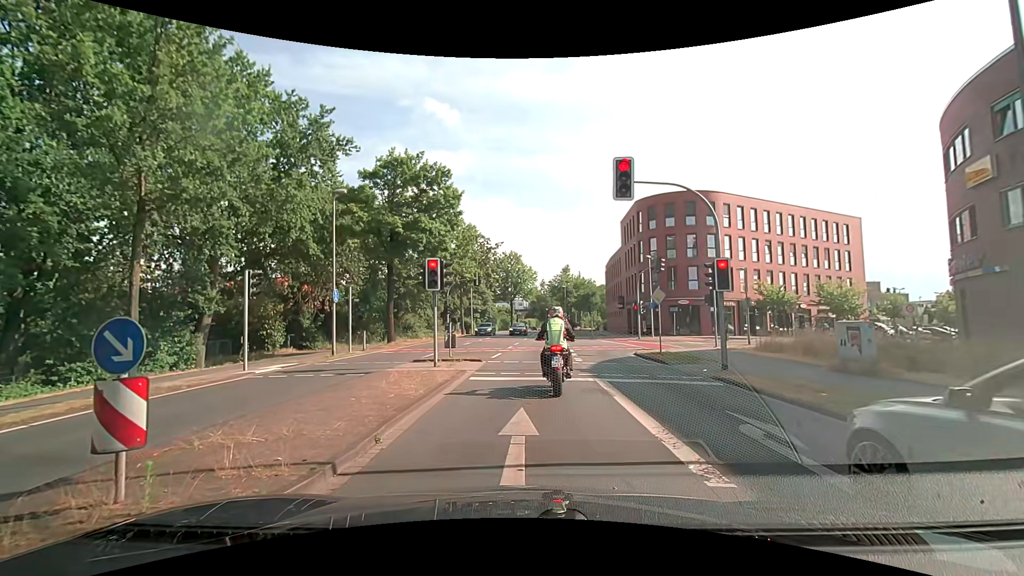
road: tertiary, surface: asphalt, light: Day
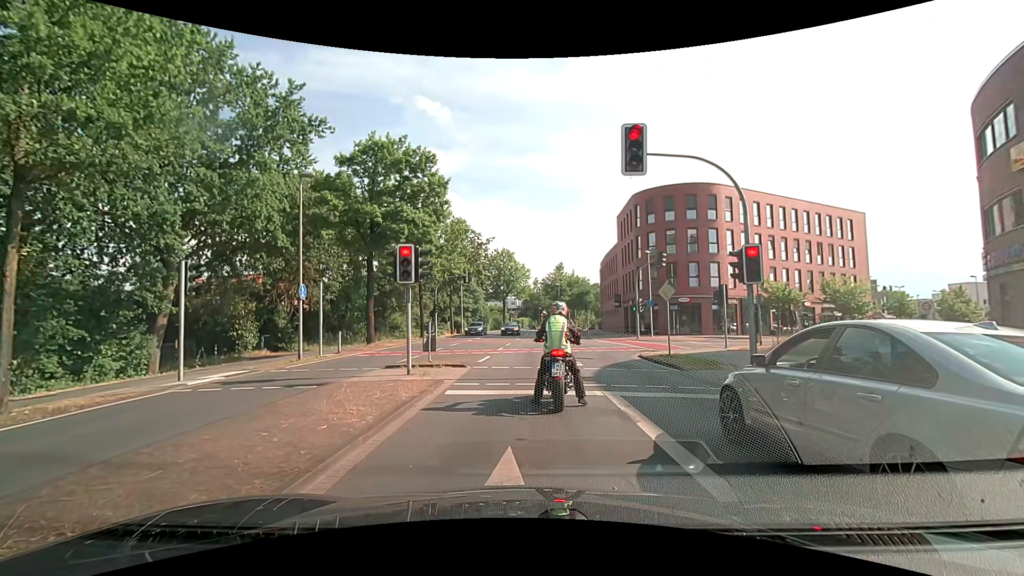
(0.0, +2.5) m; -1°
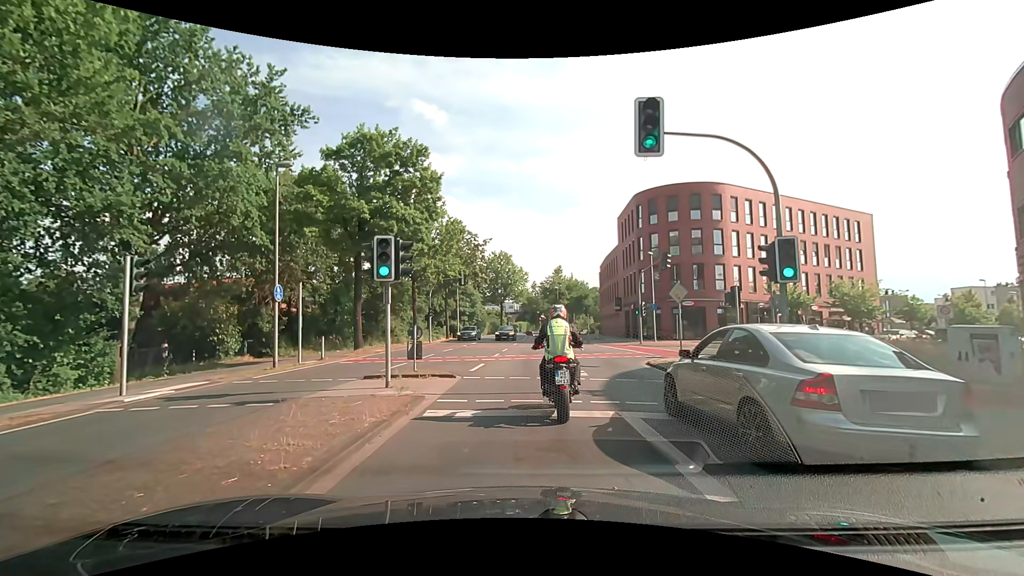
(0.0, +1.8) m; 0°
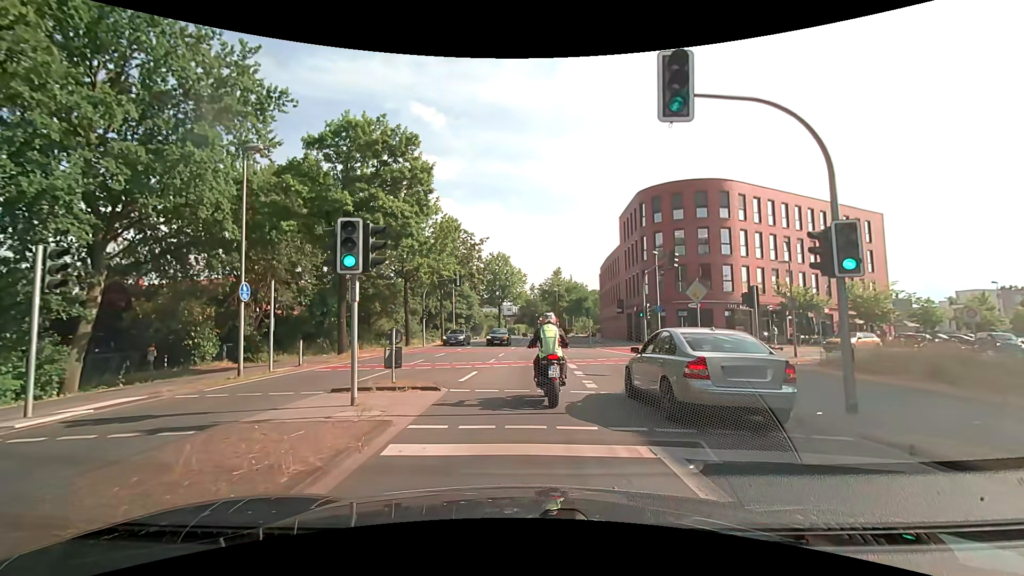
(+0.1, +2.3) m; +2°
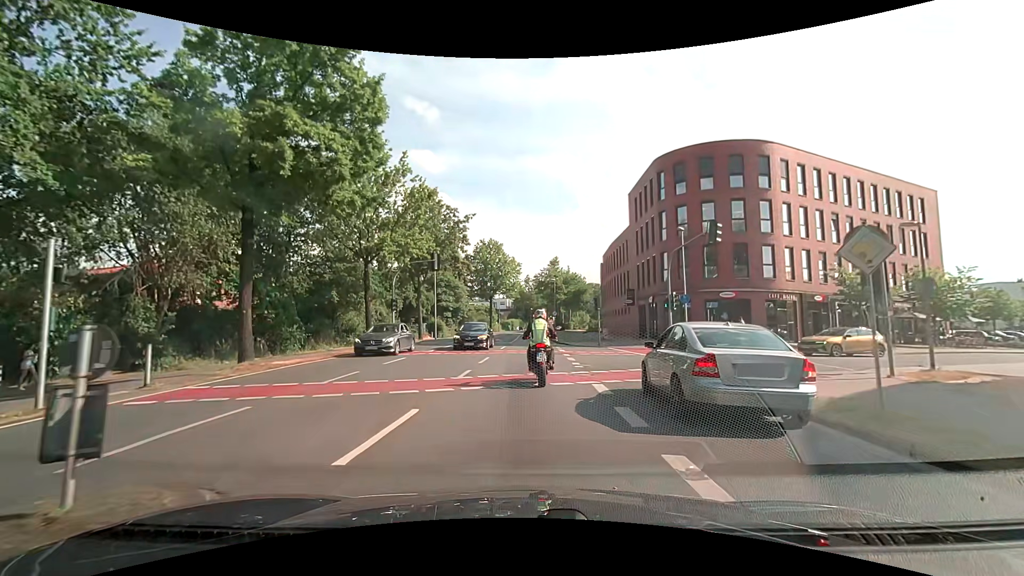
(+0.2, +8.7) m; +2°
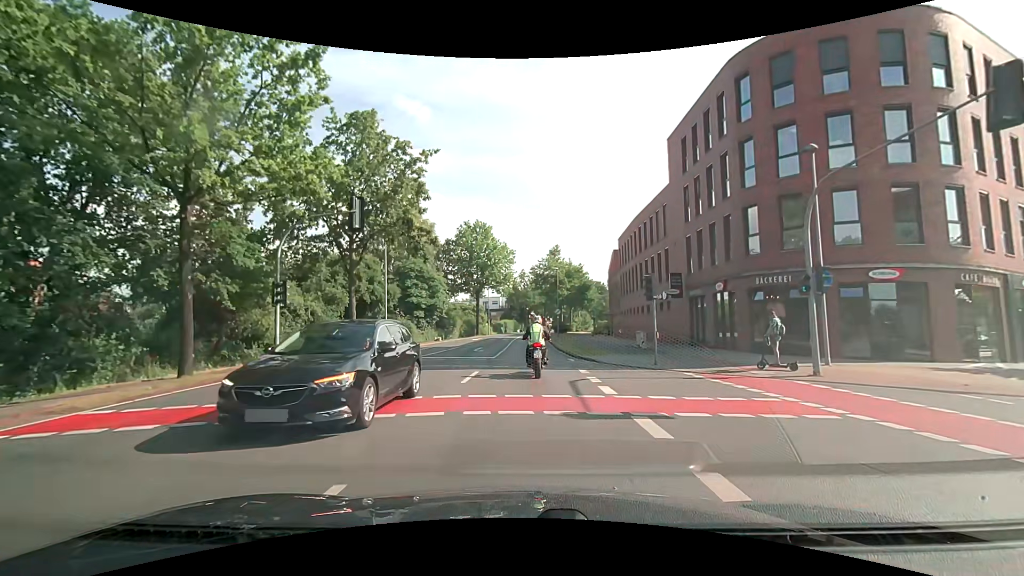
(+0.1, +15.9) m; 0°
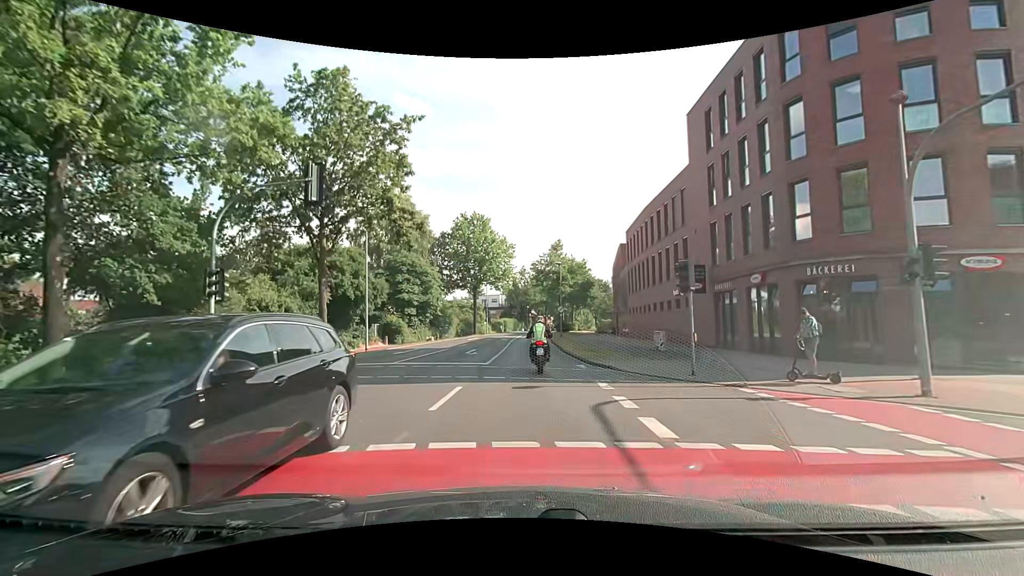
(0.0, +4.1) m; 0°
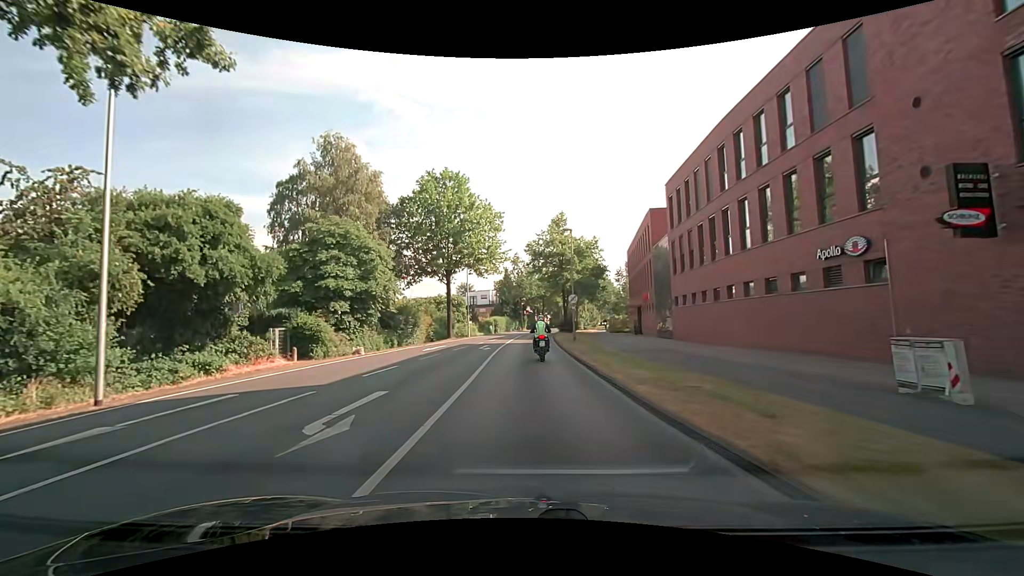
(+0.1, +17.6) m; +1°
(0, +10) (0, +20) (0, +30) (+1, +40) (+1, +50) (+2, +60) (+3, +70) (+4, +80) (+6, +90) (+8, +99) m
